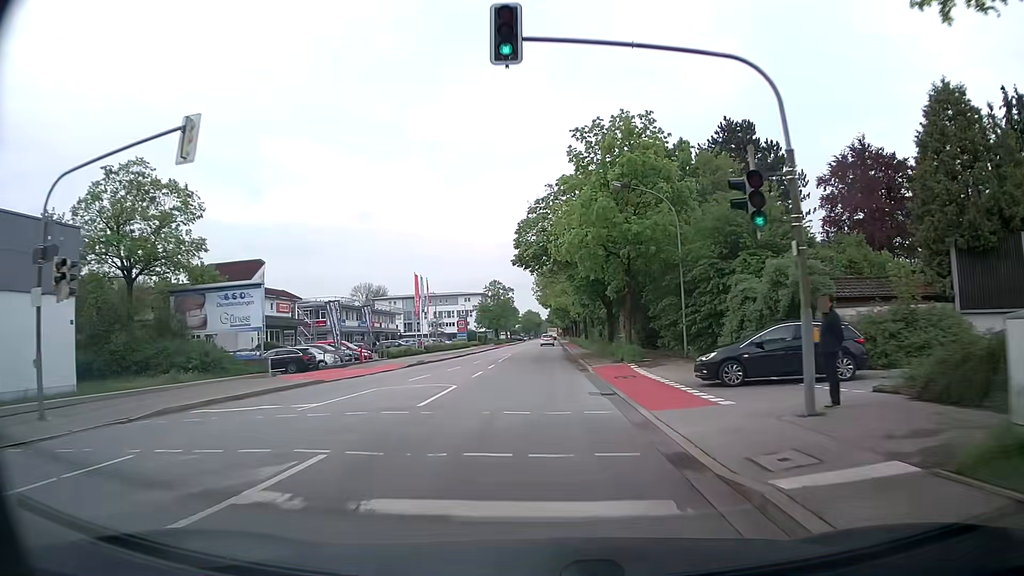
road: secondary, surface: asphalt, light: Day
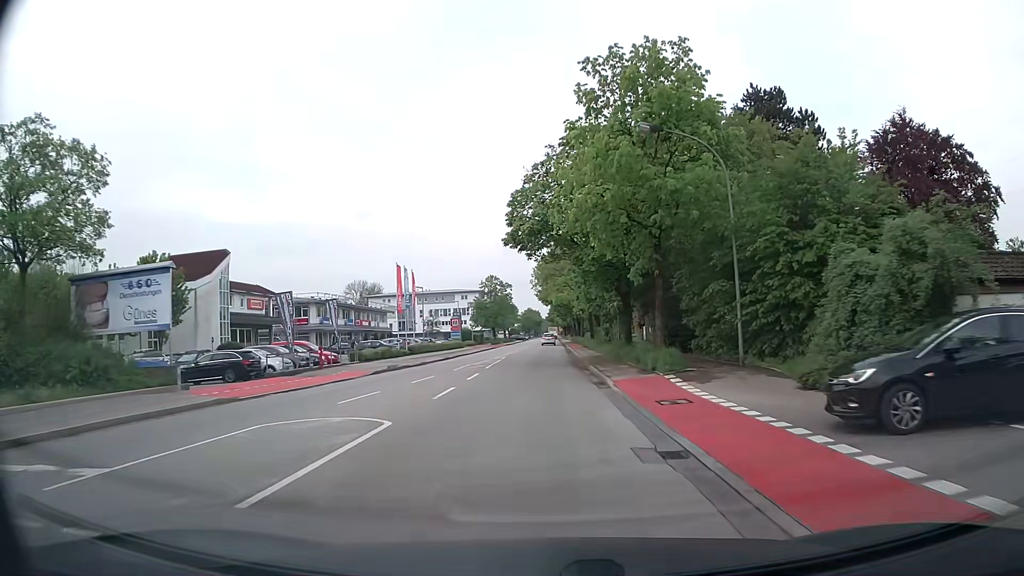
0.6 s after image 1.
(0.0, +7.9) m; 0°
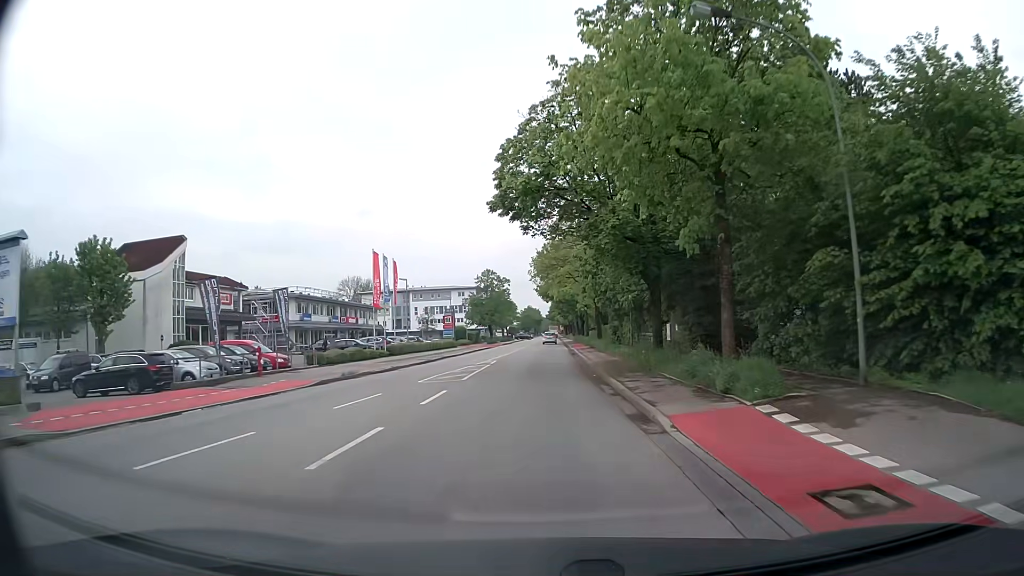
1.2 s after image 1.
(0.0, +8.0) m; 0°
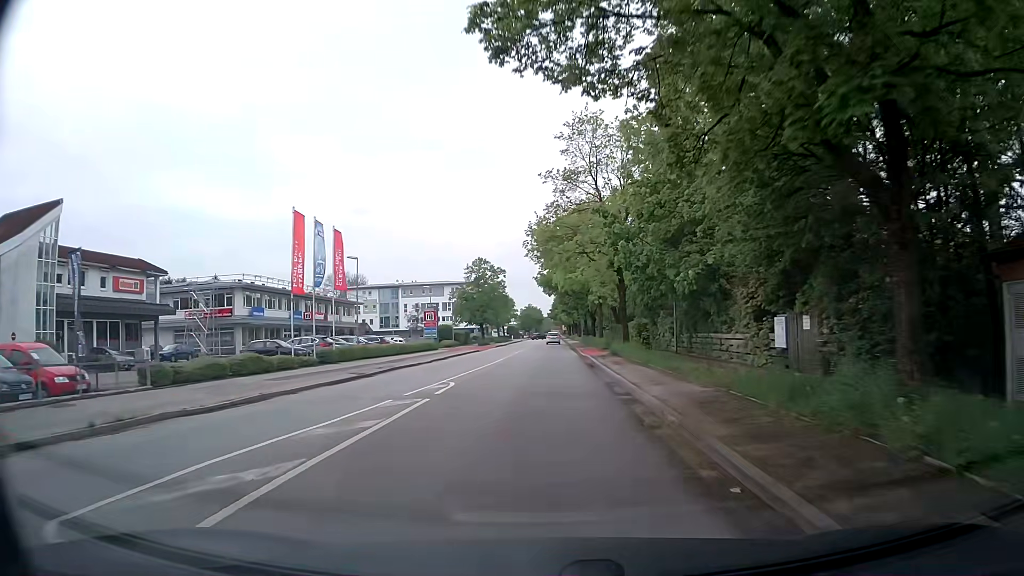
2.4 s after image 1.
(+0.1, +16.1) m; 0°
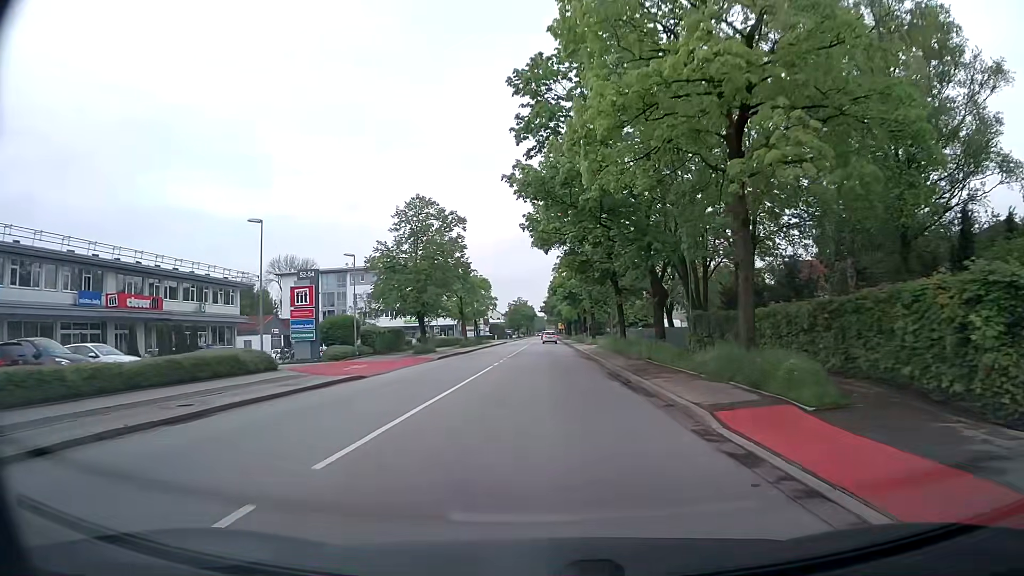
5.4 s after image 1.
(+0.3, +40.9) m; +1°
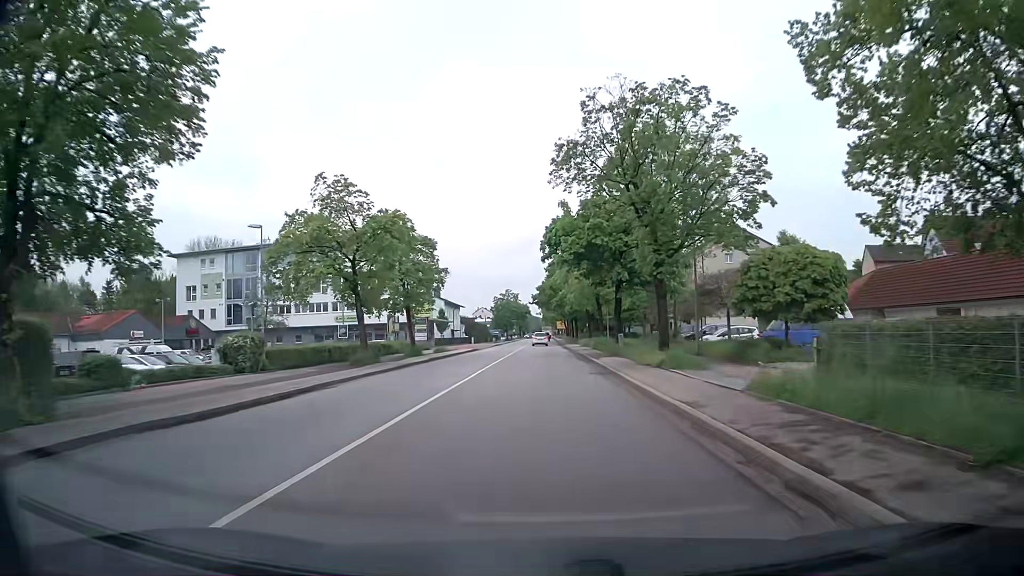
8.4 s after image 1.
(+0.2, +40.4) m; +1°
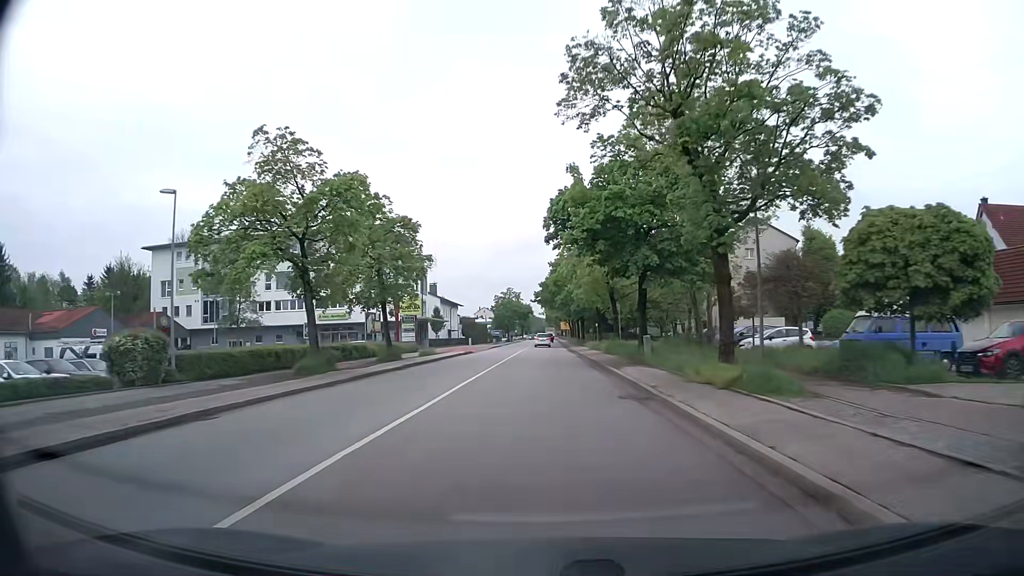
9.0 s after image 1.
(-0.1, +8.1) m; -1°
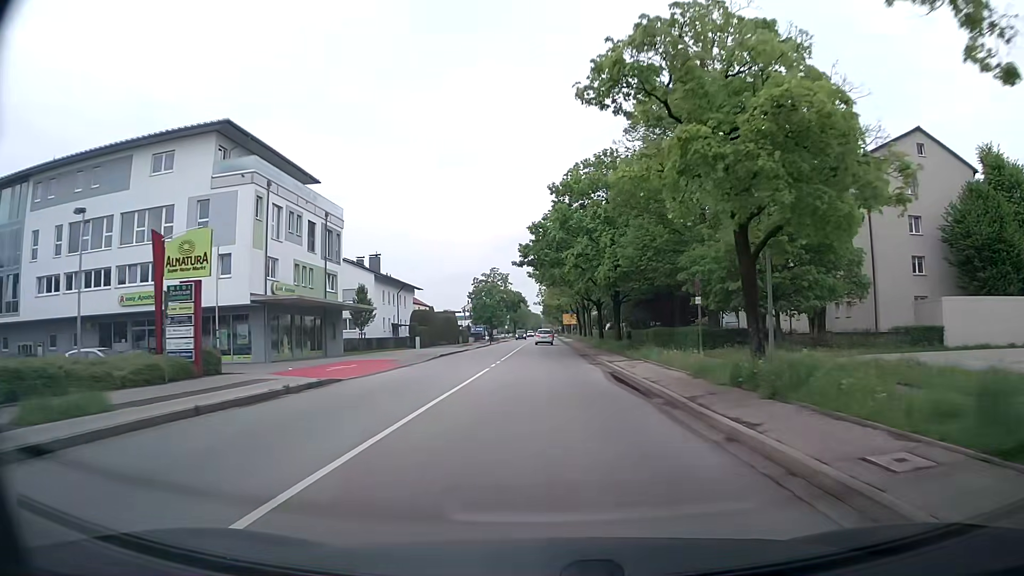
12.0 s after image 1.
(0.0, +40.6) m; +1°
(0, +10) (0, +20) (0, +30) (0, +40) (0, +50) (0, +60) (0, +70) (0, +80) (0, +90) (0, +100) m
